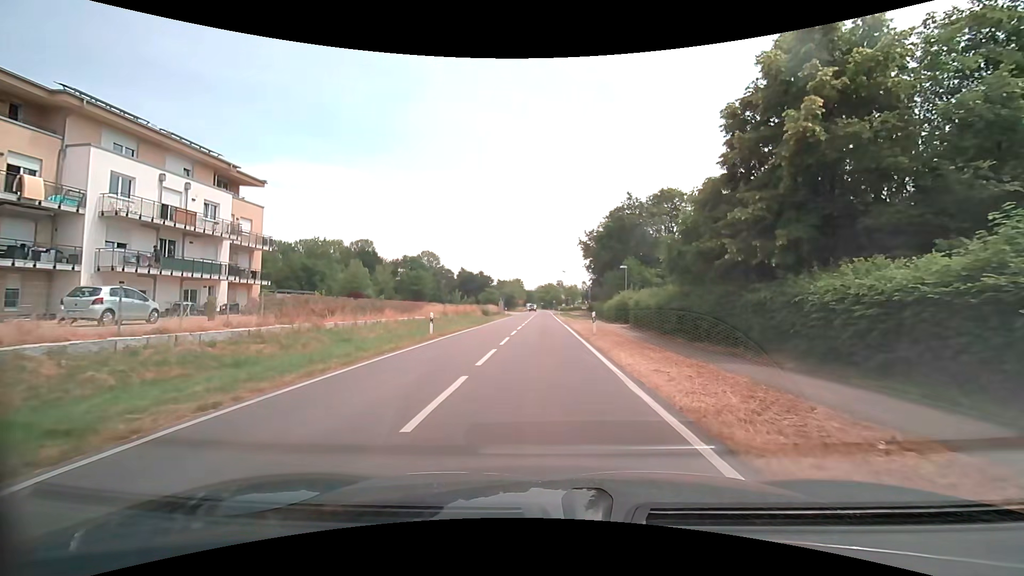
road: secondary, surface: asphalt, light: Day
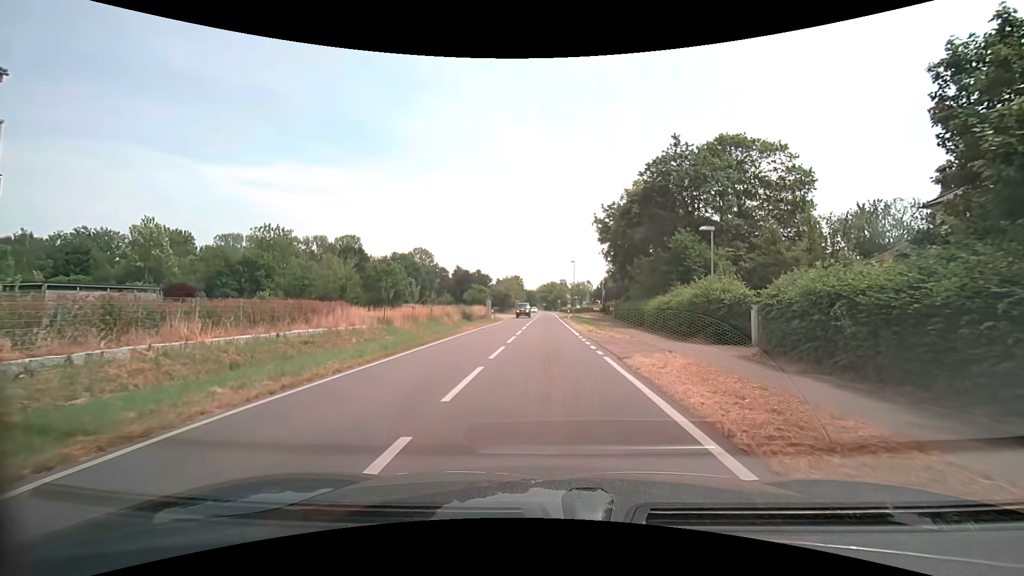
(-0.3, +22.3) m; 0°
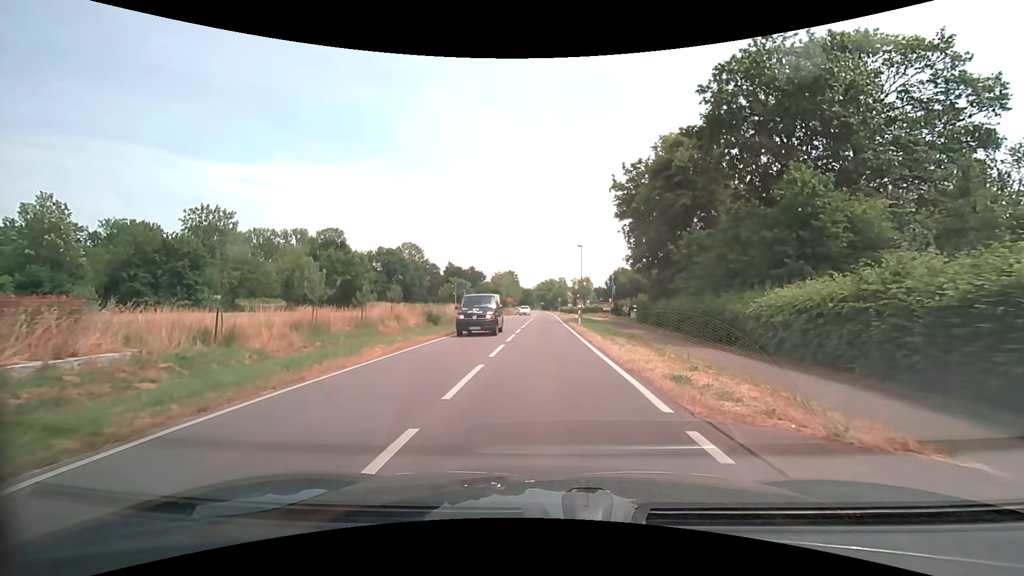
(-0.1, +17.8) m; 0°
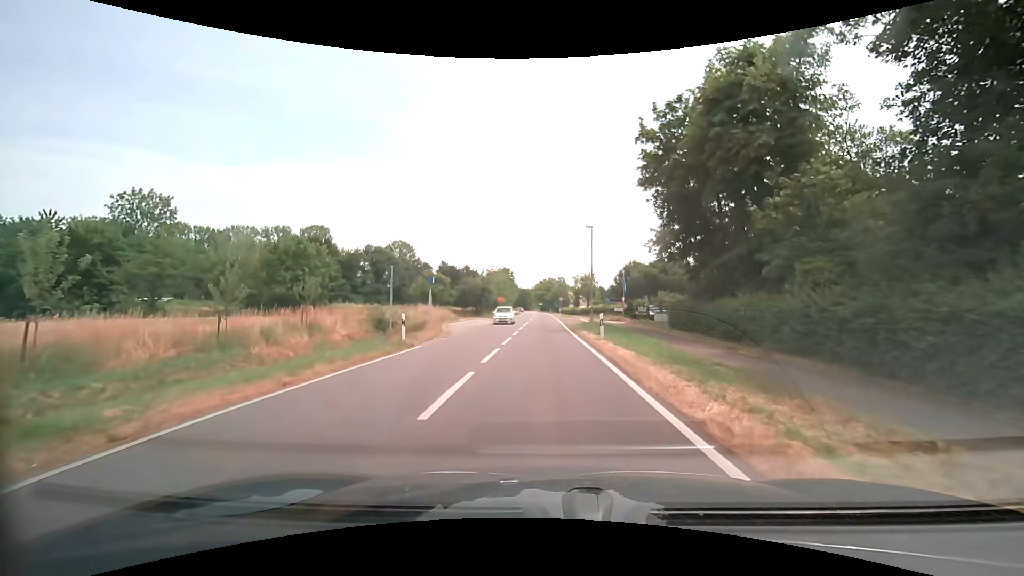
(+0.1, +13.4) m; 0°
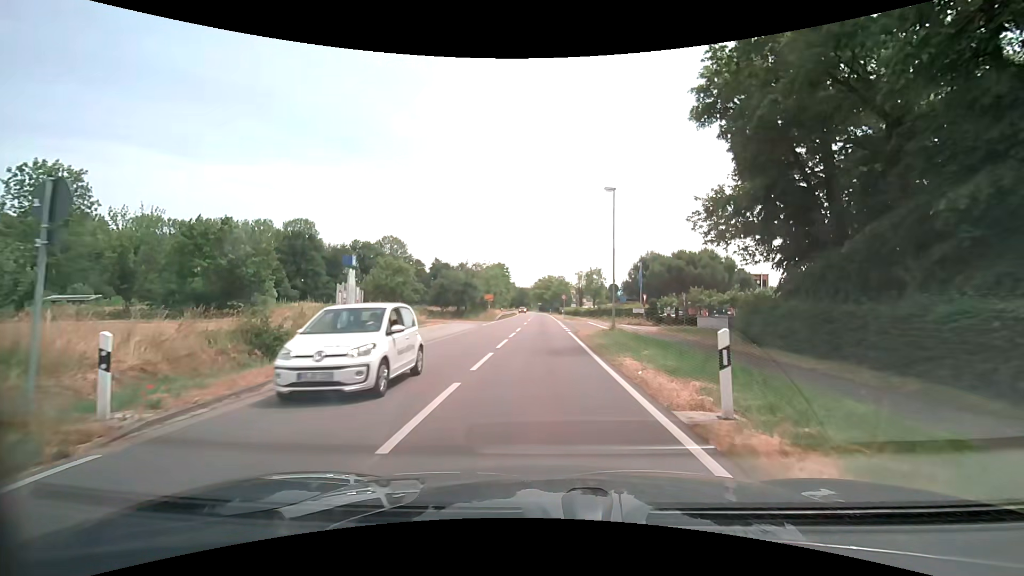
(0.0, +13.3) m; 0°
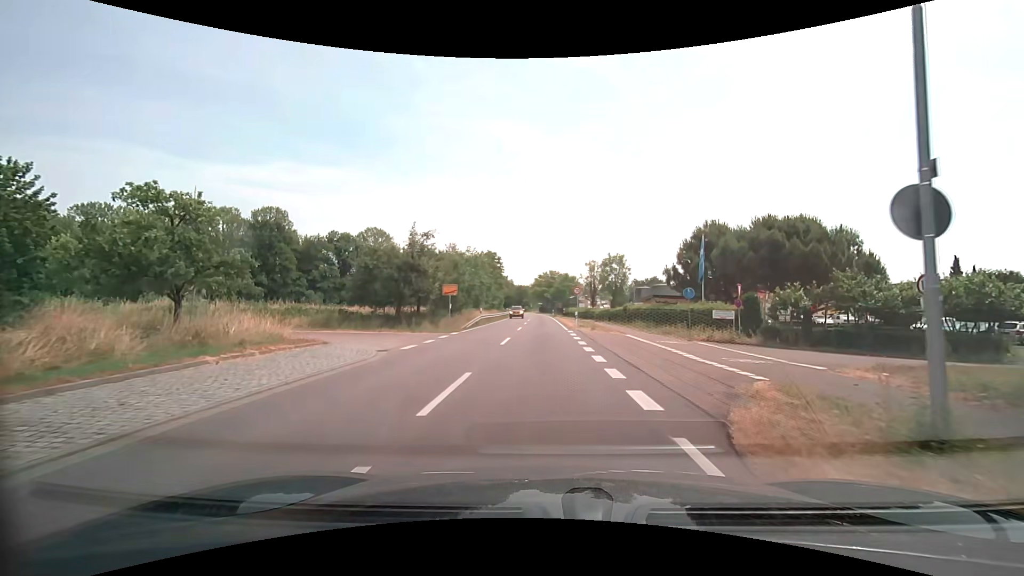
(-0.1, +22.5) m; 0°
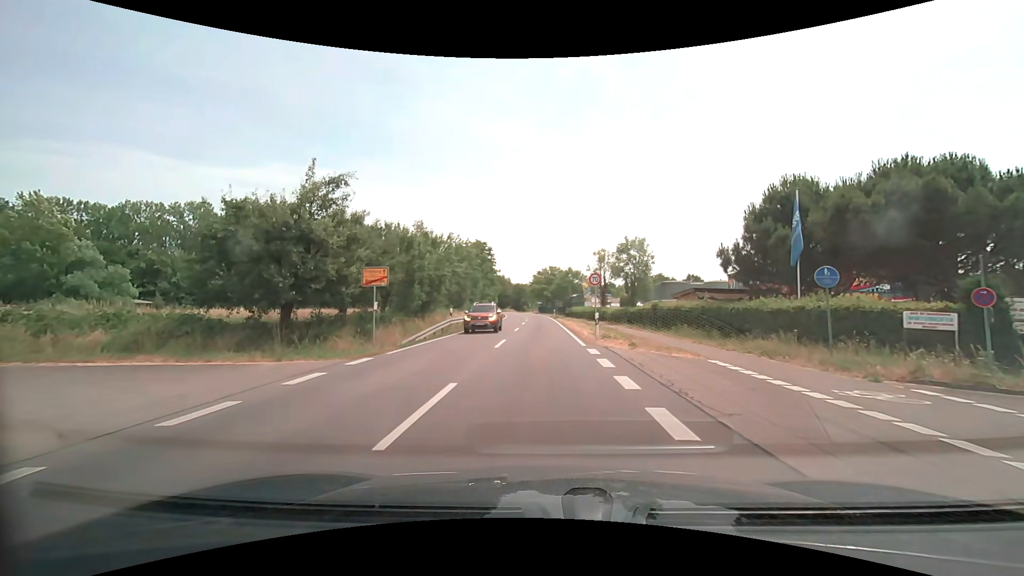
(0.0, +13.6) m; 0°
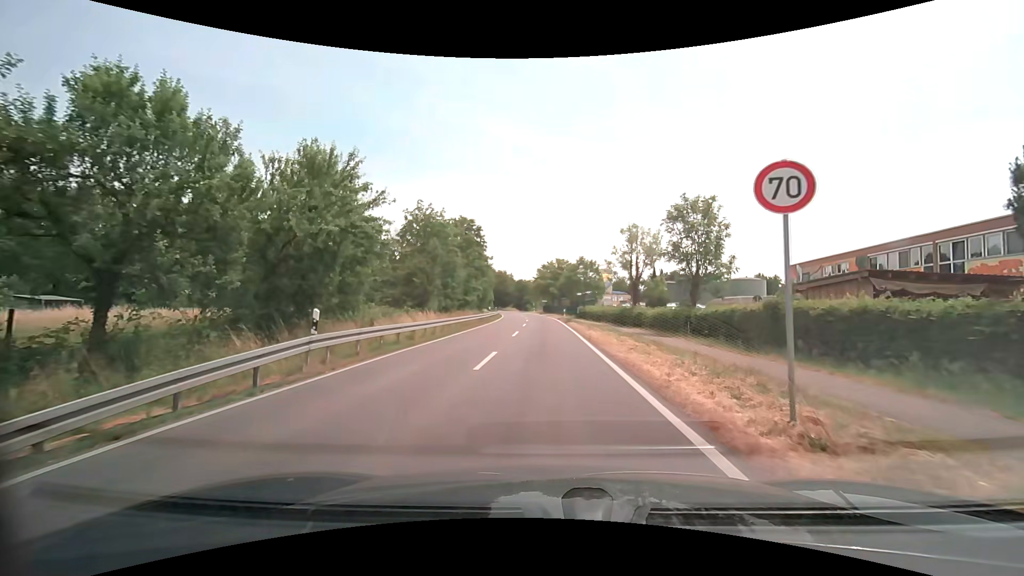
(-0.1, +18.1) m; 0°
(0, +10) (0, +20) (0, +30) (0, +40) (-1, +50) (-1, +60) (-2, +70) (-2, +80) (-3, +90) (-4, +100) m
